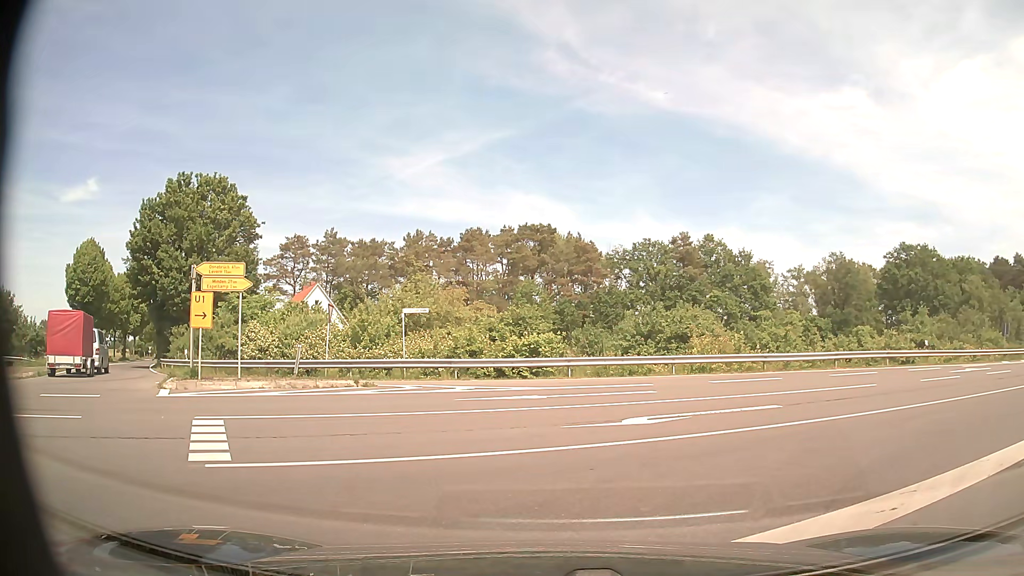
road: tertiary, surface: asphalt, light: Day
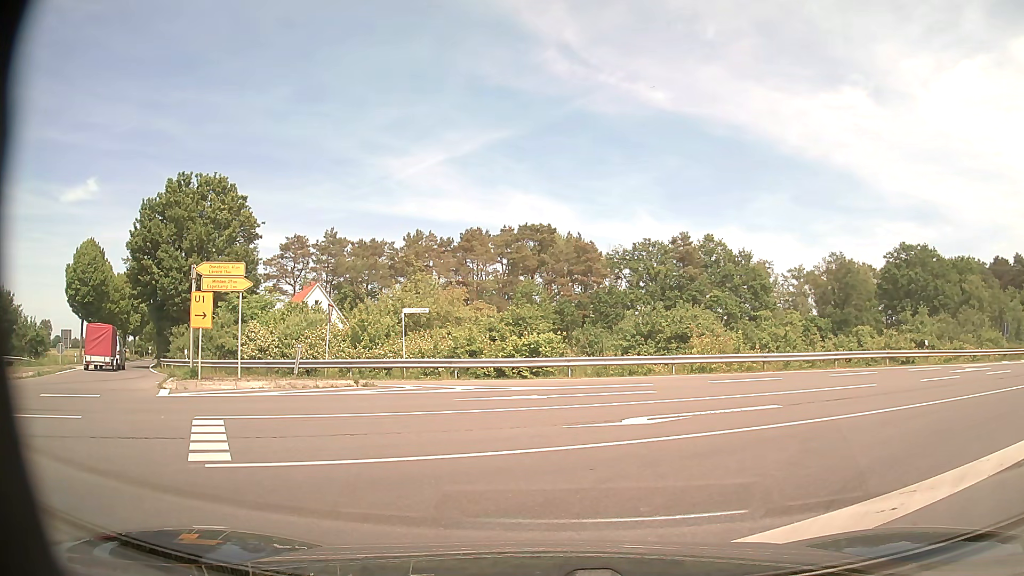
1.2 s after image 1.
(0.0, 0.0) m; 0°
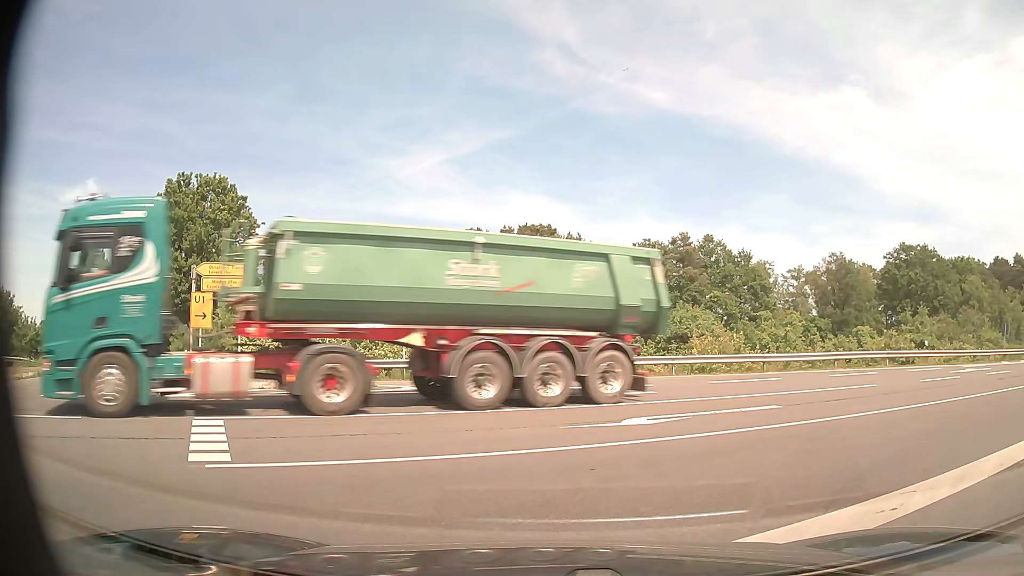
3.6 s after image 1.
(0.0, 0.0) m; 0°
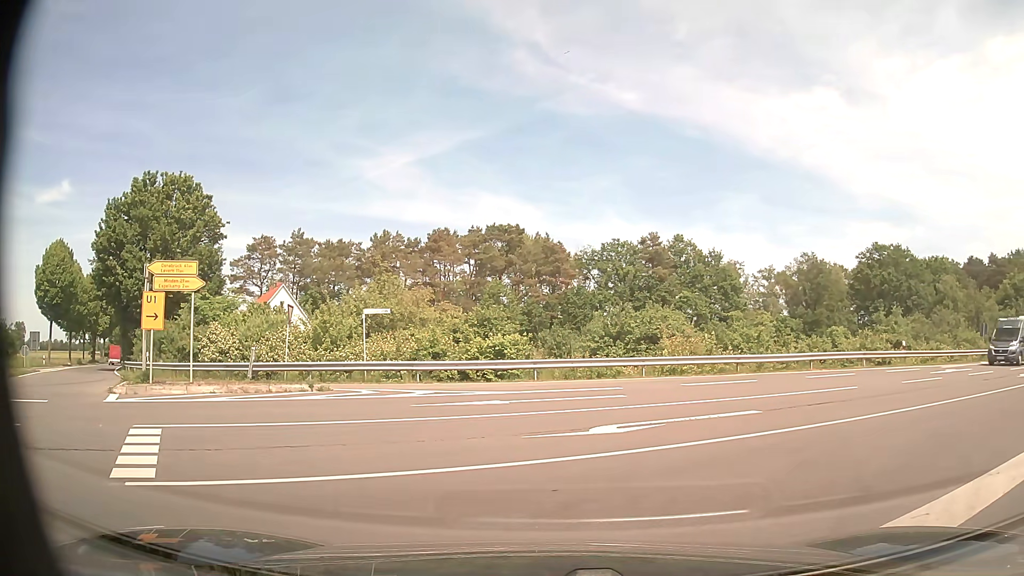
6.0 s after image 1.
(0.0, +0.9) m; 0°
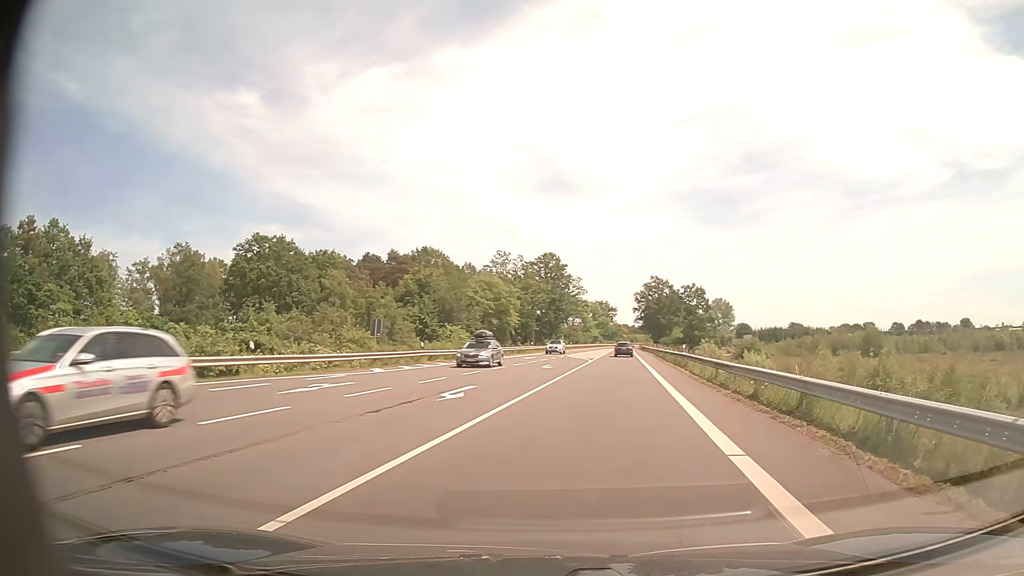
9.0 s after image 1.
(+6.7, +9.3) m; +59°
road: secondary
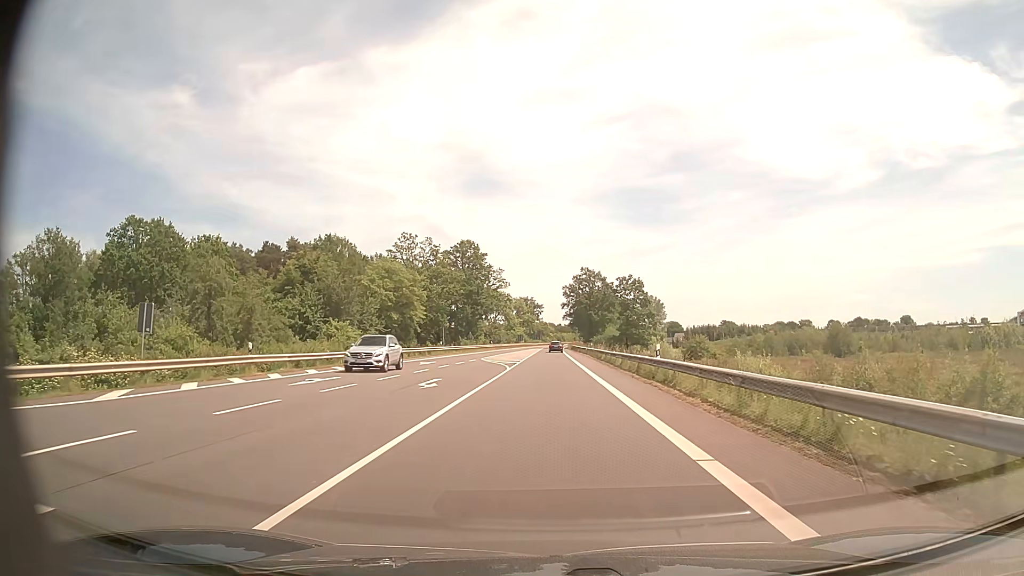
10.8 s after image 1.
(+1.1, +16.3) m; +6°
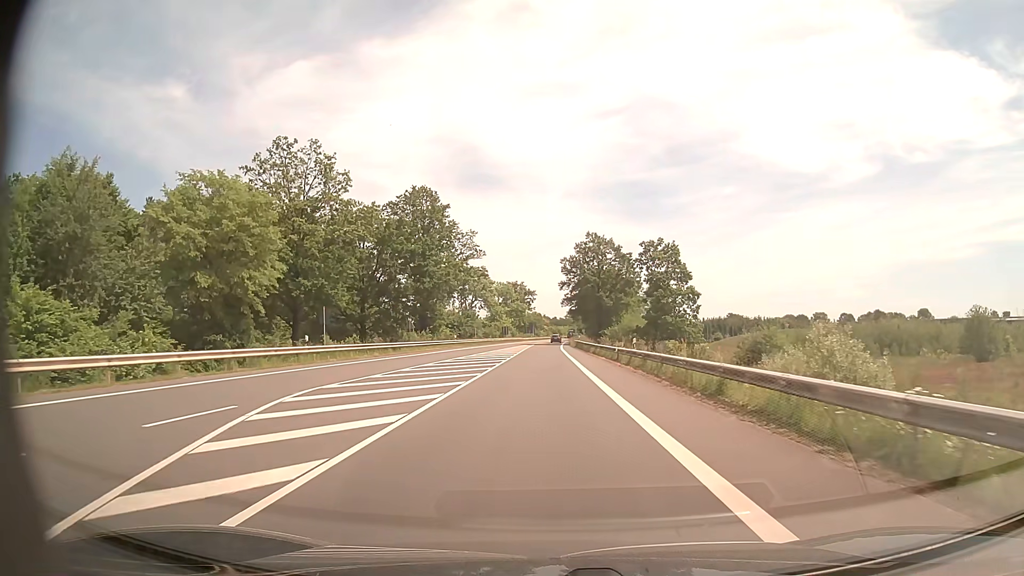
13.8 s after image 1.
(+0.4, +39.1) m; 0°
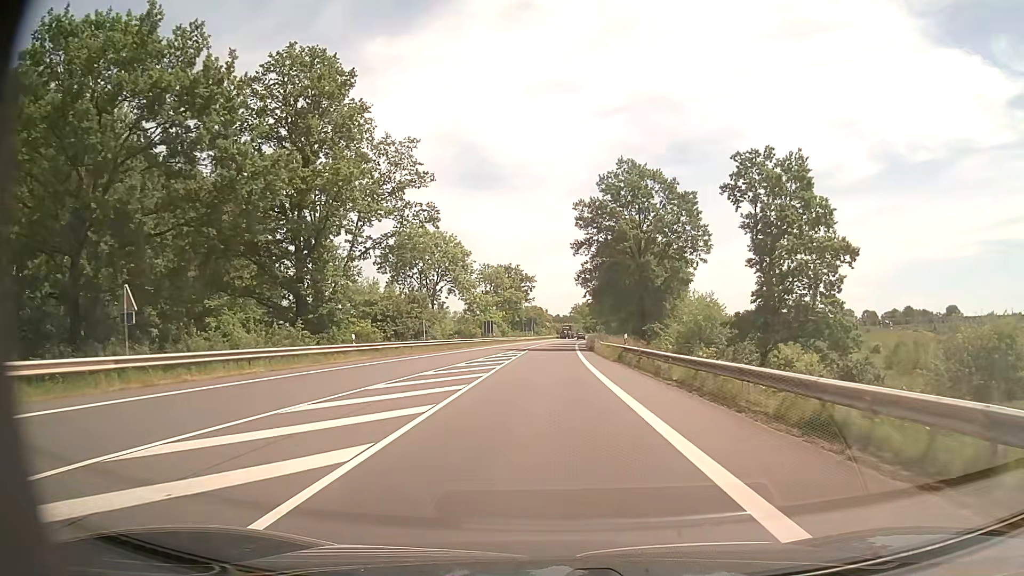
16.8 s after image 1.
(-0.2, +41.6) m; 0°
(0, +10) (0, +20) (0, +30) (0, +40) (+1, +50) (+1, +60) (+1, +70) (+2, +80) (+2, +90) (+3, +100) m
